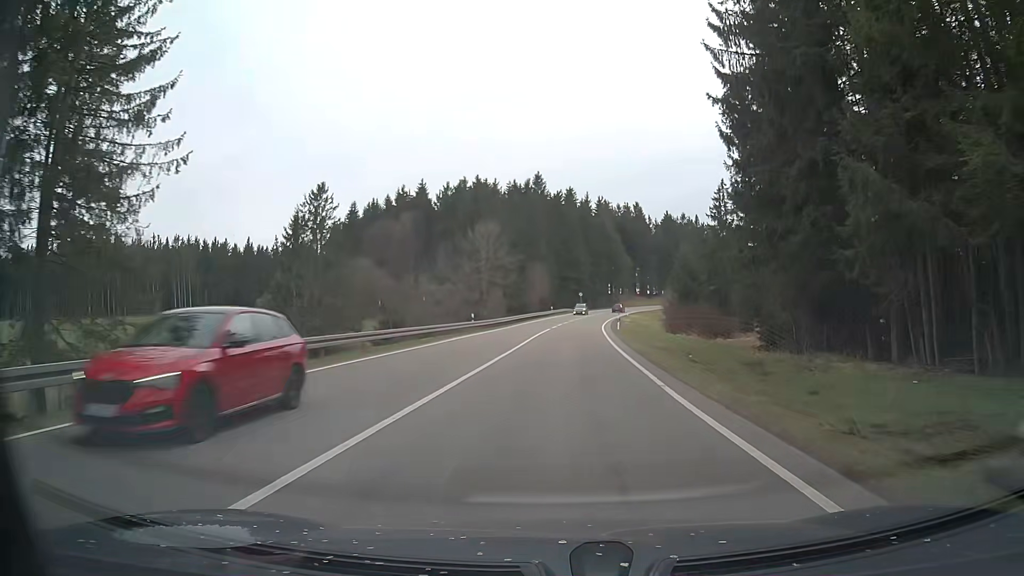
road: primary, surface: asphalt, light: Day
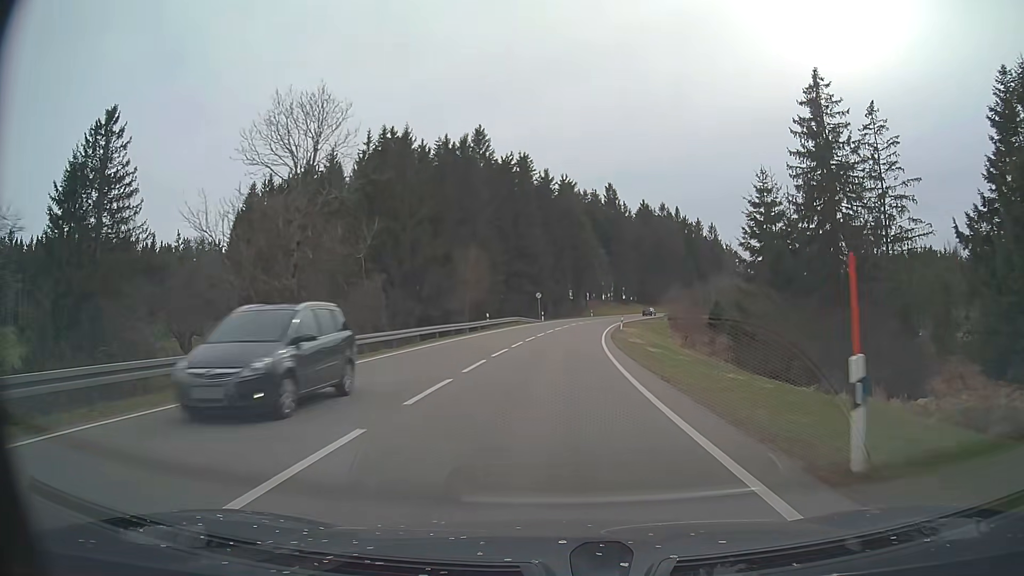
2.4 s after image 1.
(+1.3, +41.8) m; +3°
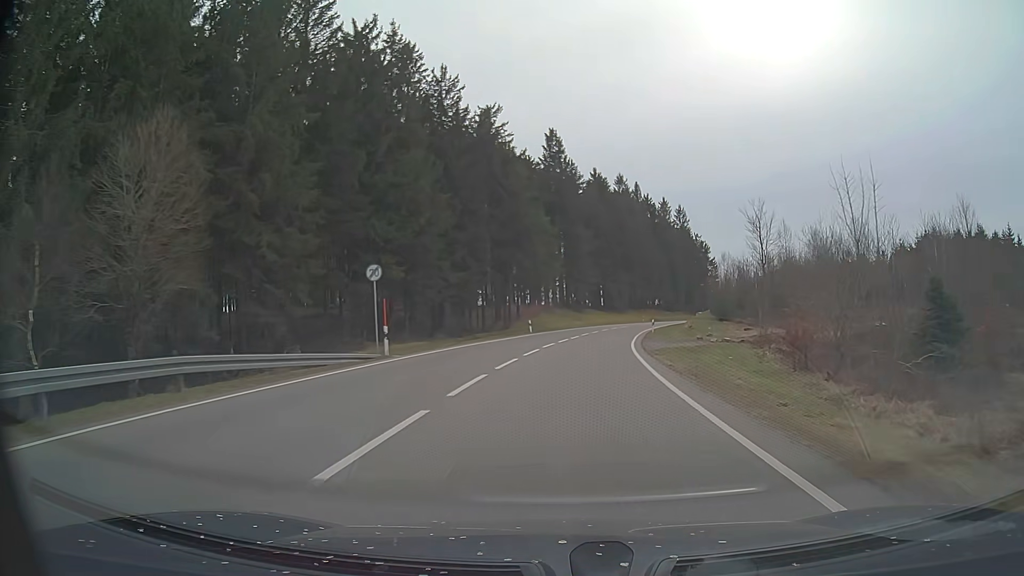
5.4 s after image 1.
(+2.3, +53.2) m; +6°
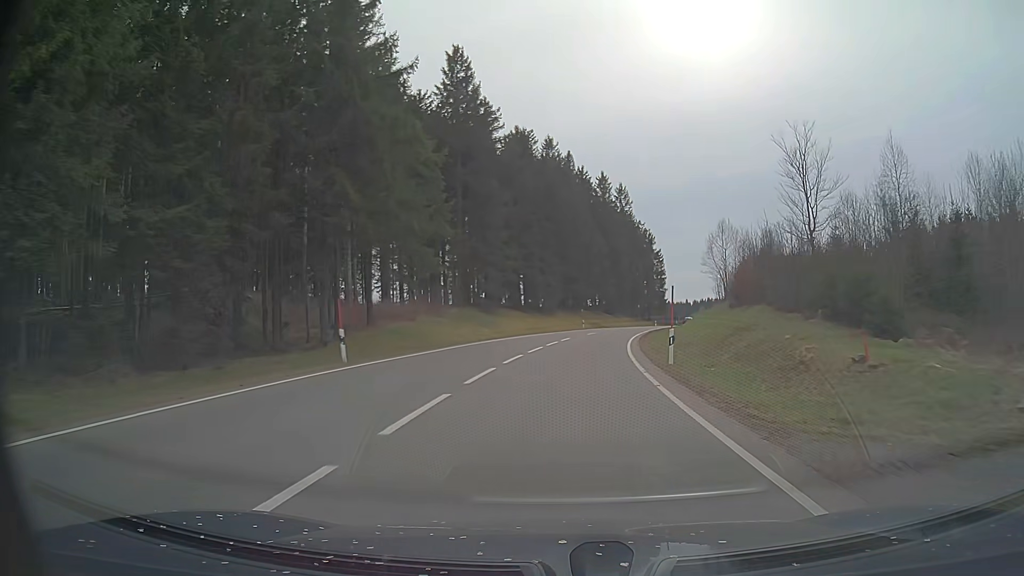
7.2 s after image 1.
(+2.2, +34.0) m; +7°
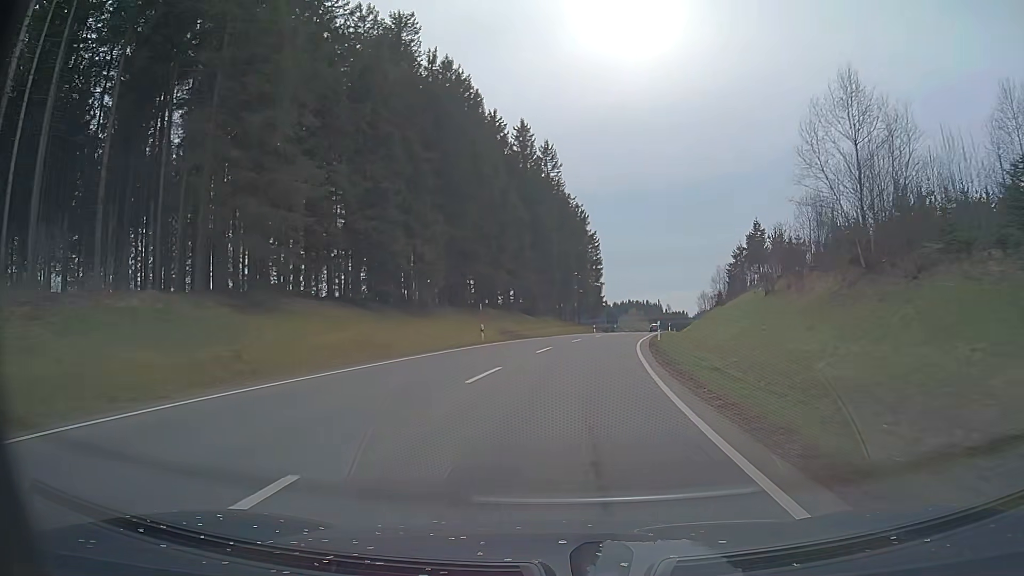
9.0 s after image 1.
(+2.1, +36.5) m; +7°
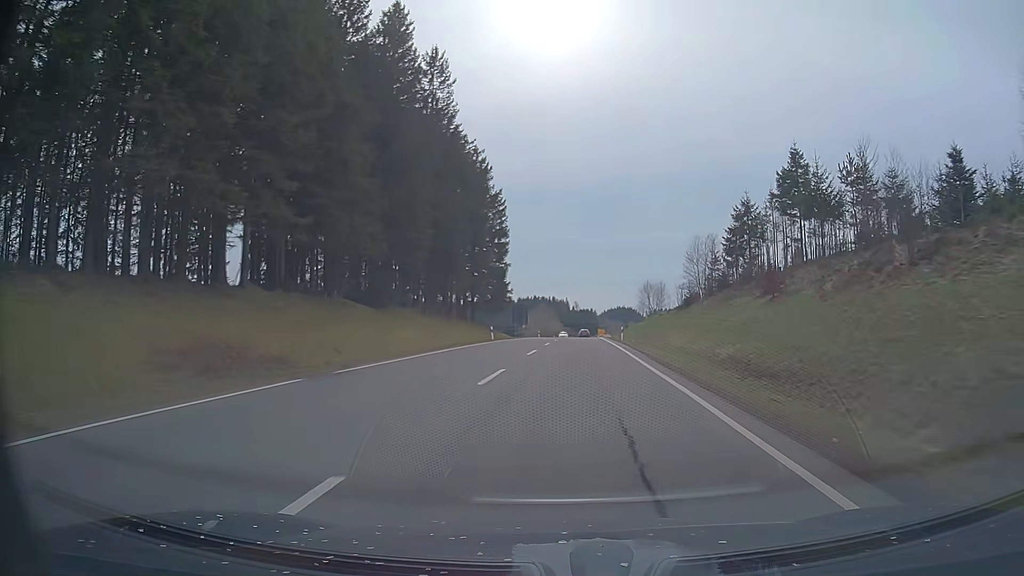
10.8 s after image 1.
(+2.6, +36.1) m; +8°
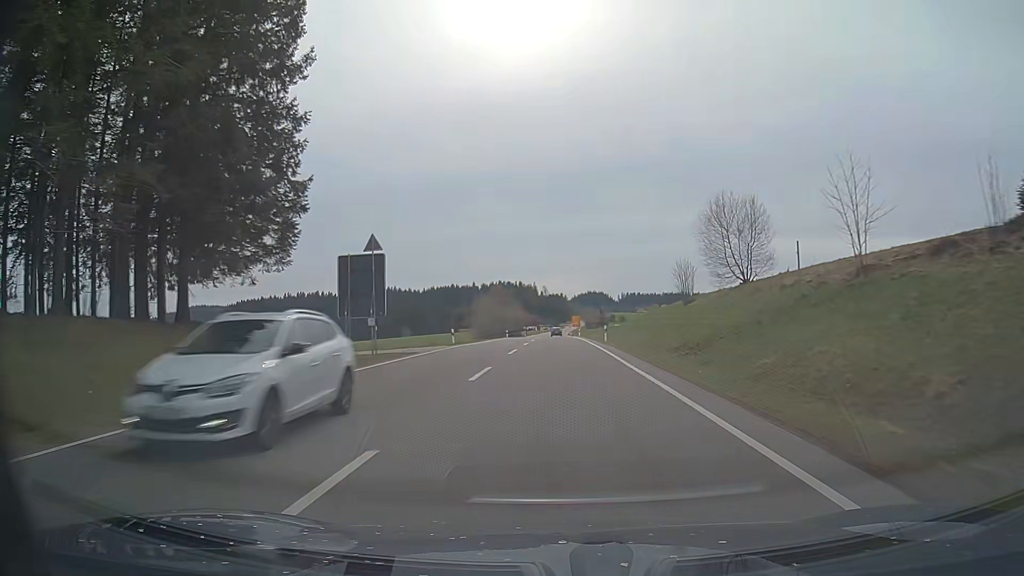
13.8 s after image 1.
(+2.3, +58.7) m; +2°
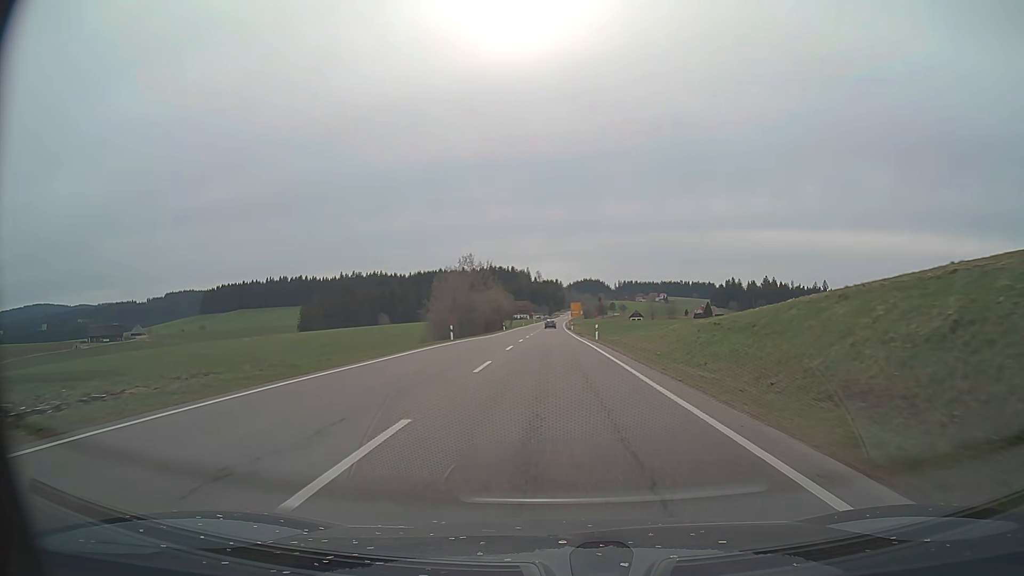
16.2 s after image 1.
(+0.2, +46.2) m; 0°
(0, +10) (0, +20) (0, +30) (0, +40) (0, +50) (0, +60) (0, +70) (0, +80) (0, +90) (0, +100) m
